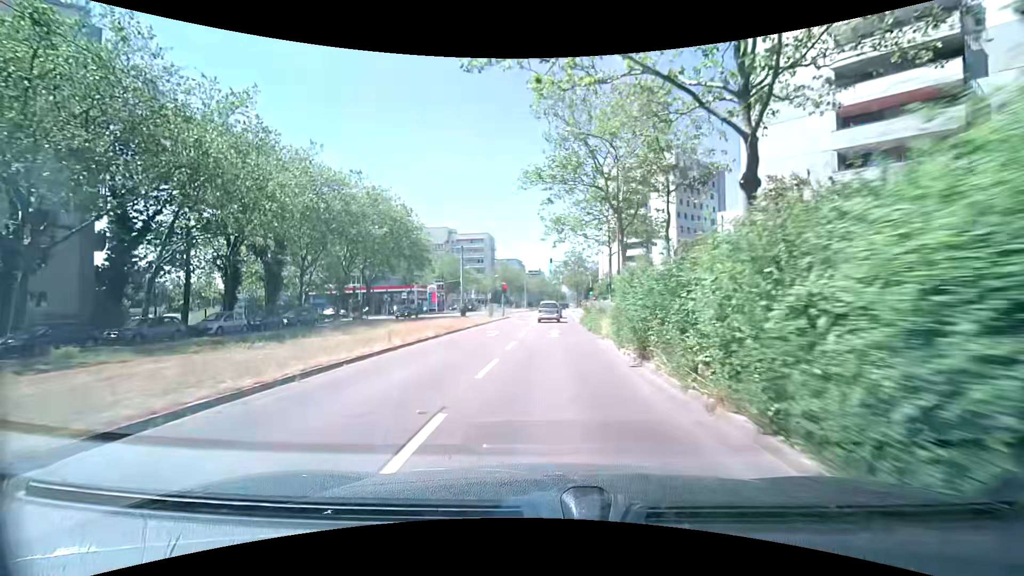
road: tertiary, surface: asphalt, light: Day
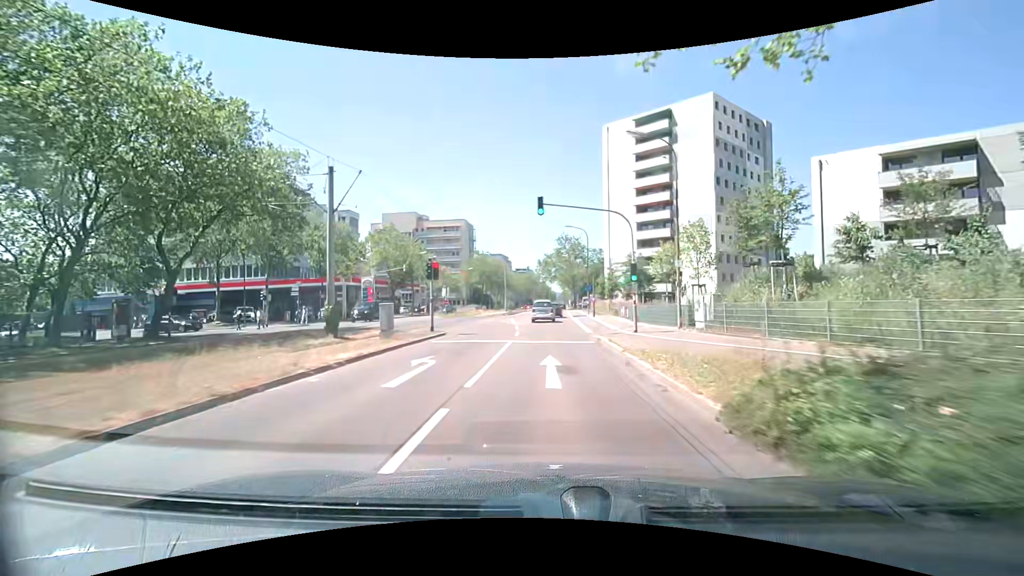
(+0.3, +29.5) m; +1°
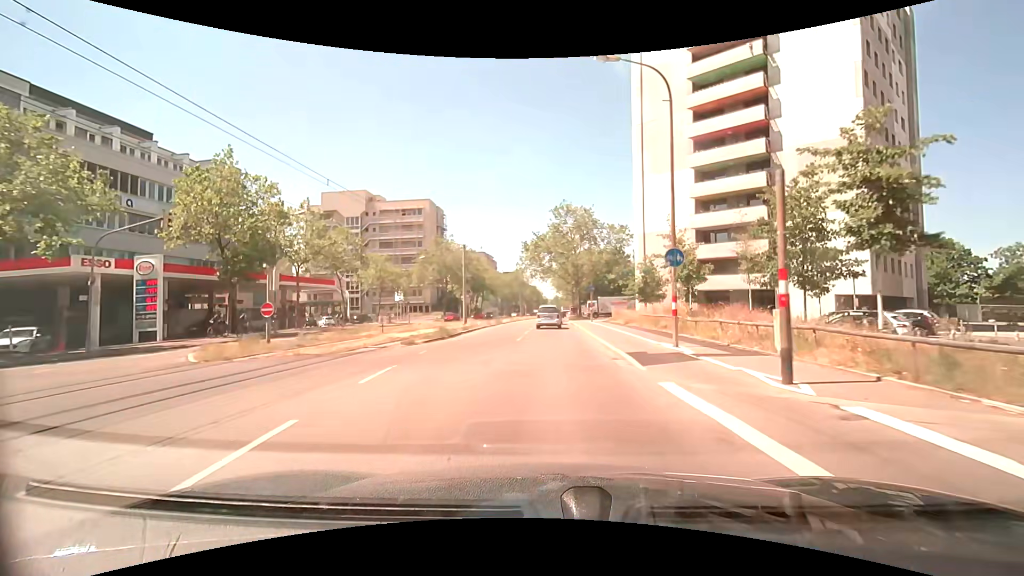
(0.0, +35.8) m; +1°
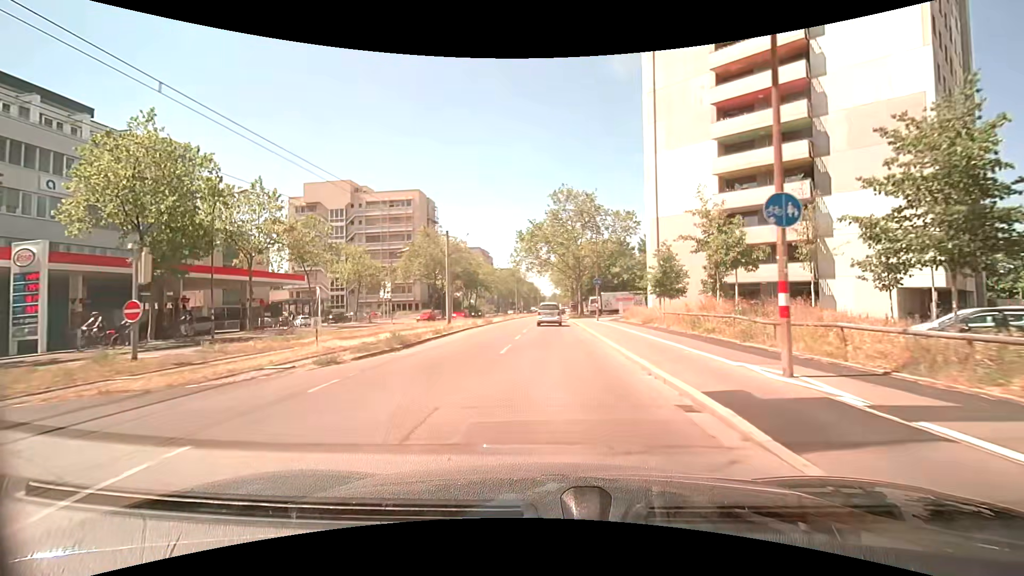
(0.0, +7.0) m; 0°
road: residential
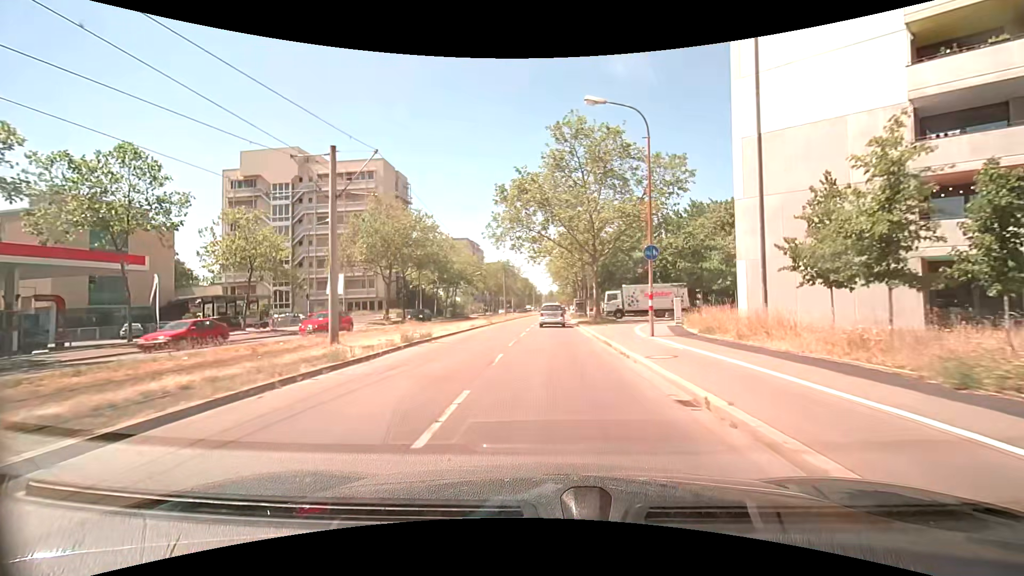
(+0.1, +21.2) m; 0°
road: tertiary
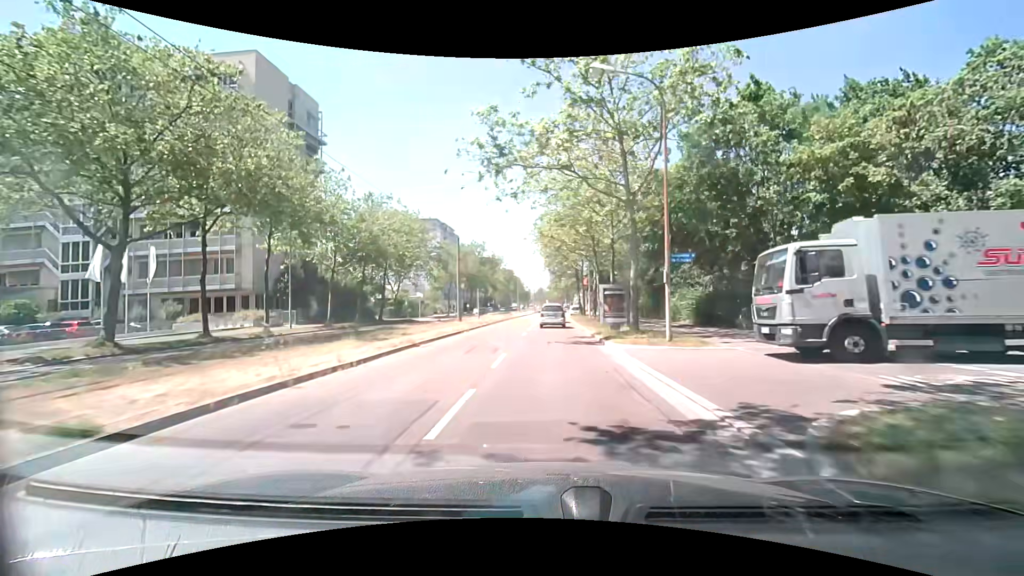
(+0.2, +35.4) m; +1°
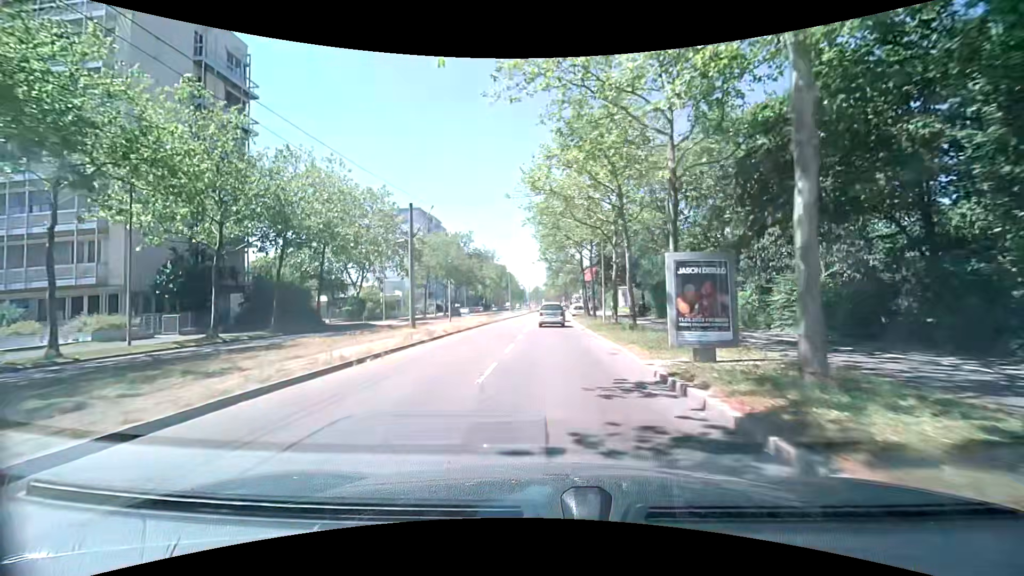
(+0.2, +14.3) m; +1°
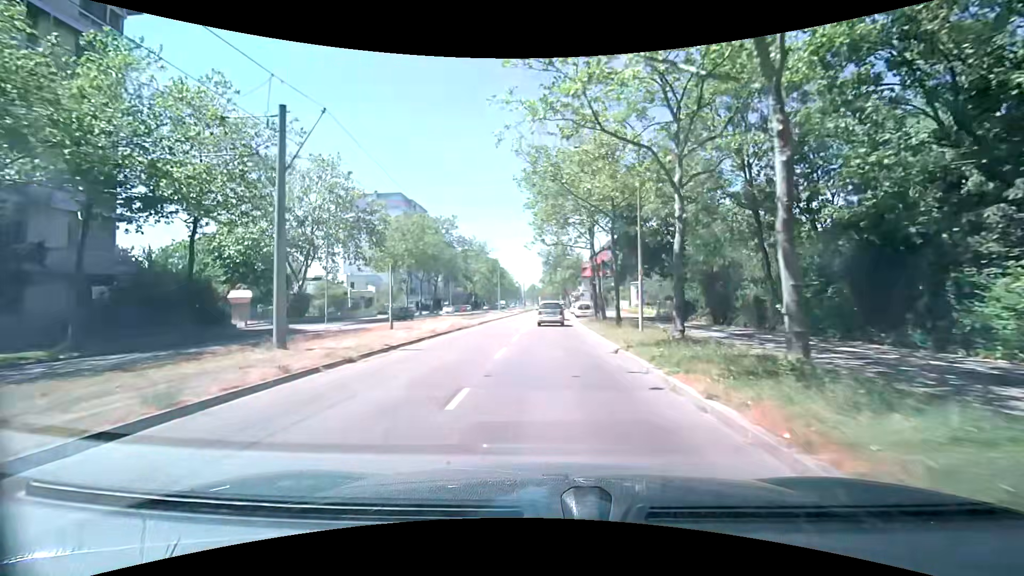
(-0.1, +14.2) m; 0°
(0, +10) (0, +20) (0, +30) (0, +40) (0, +50) (0, +60) (+1, +70) (+1, +80) (+1, +90) (0, +100) m
